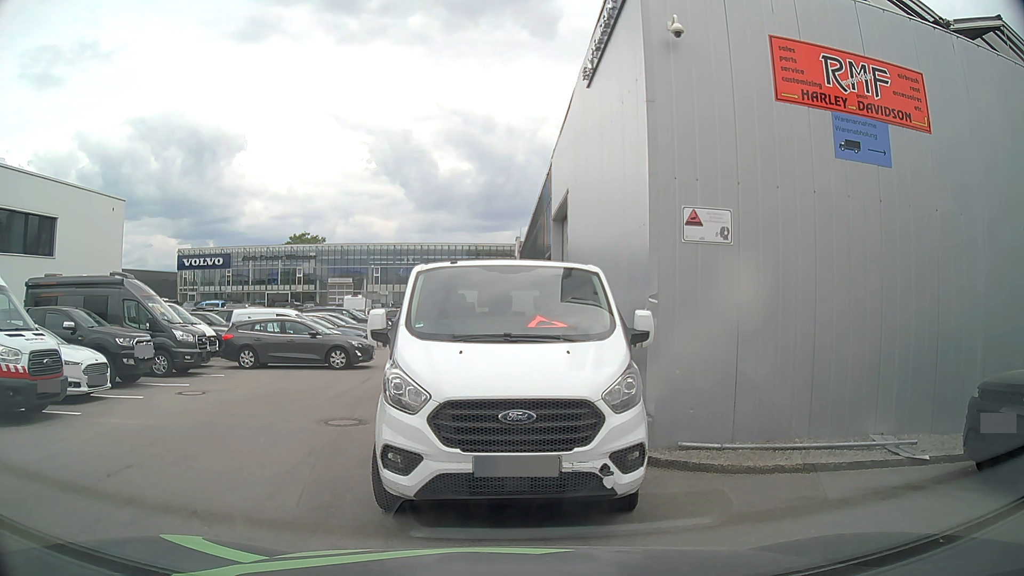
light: Day
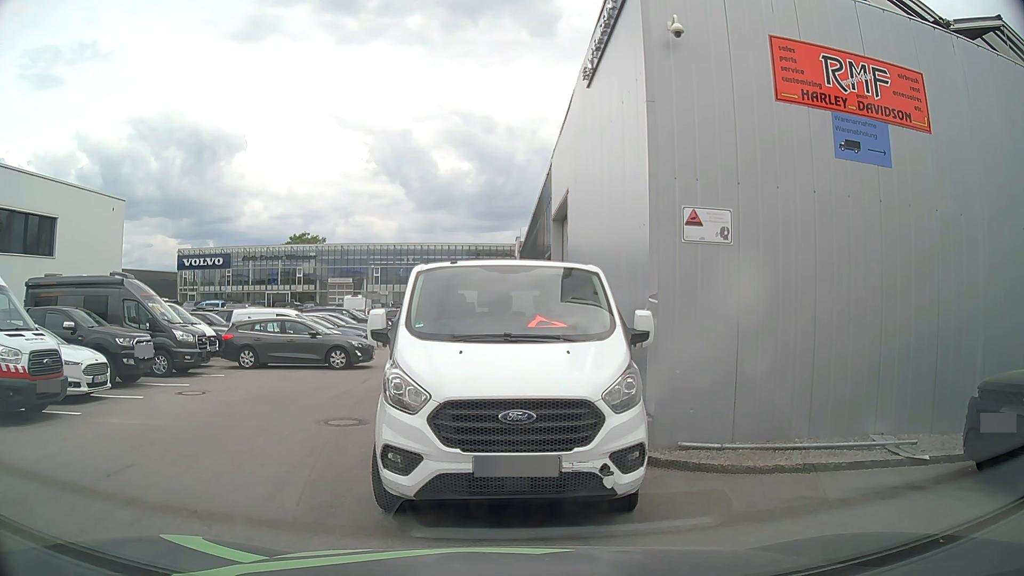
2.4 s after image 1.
(0.0, 0.0) m; 0°
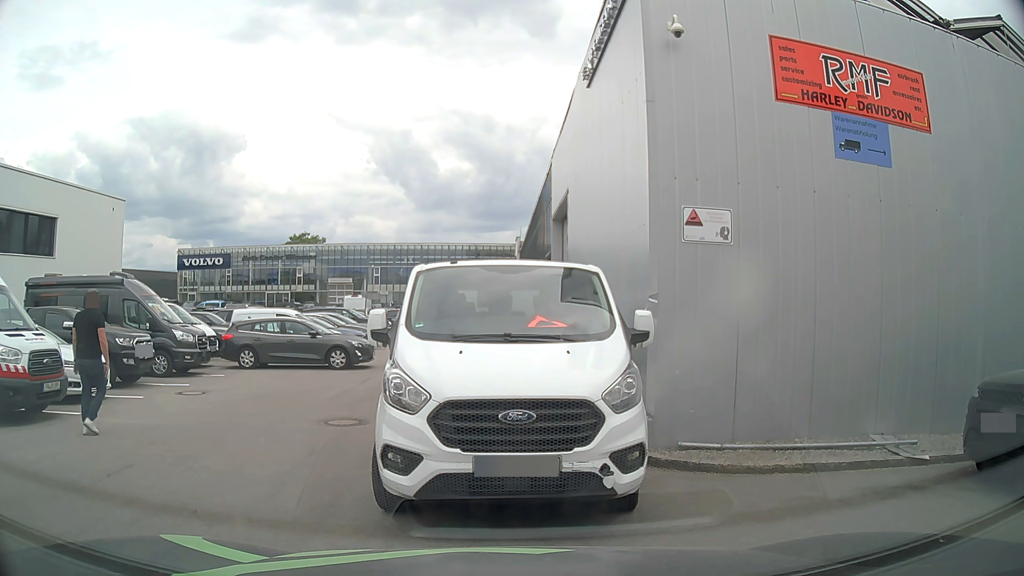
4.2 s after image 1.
(0.0, 0.0) m; 0°
